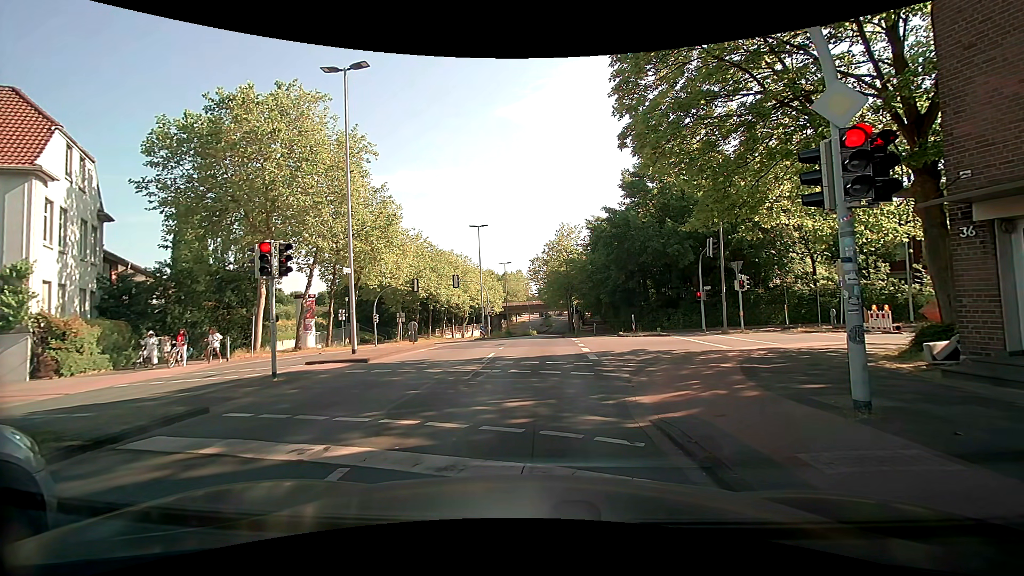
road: tertiary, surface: asphalt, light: Day
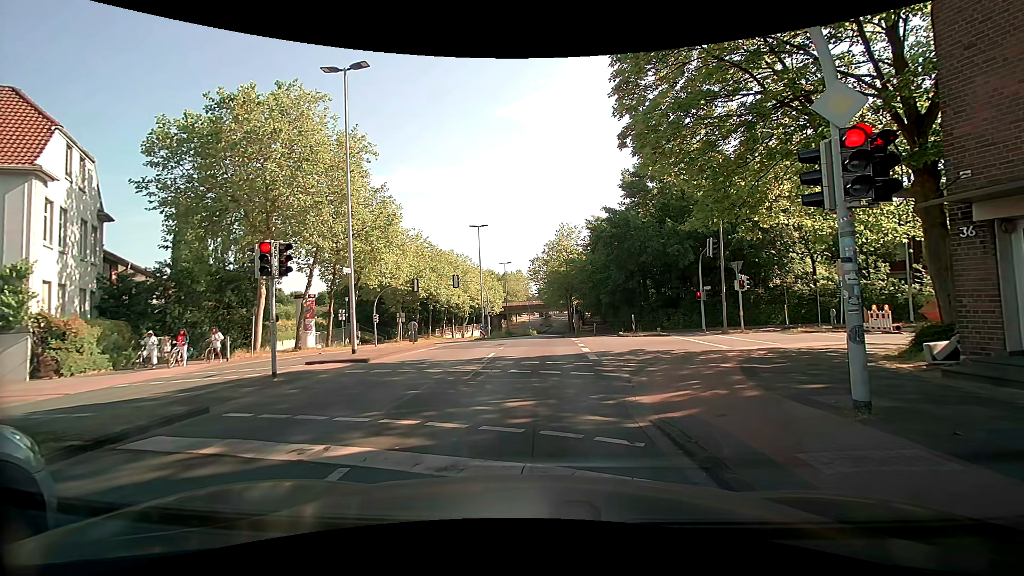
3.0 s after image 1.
(0.0, 0.0) m; 0°
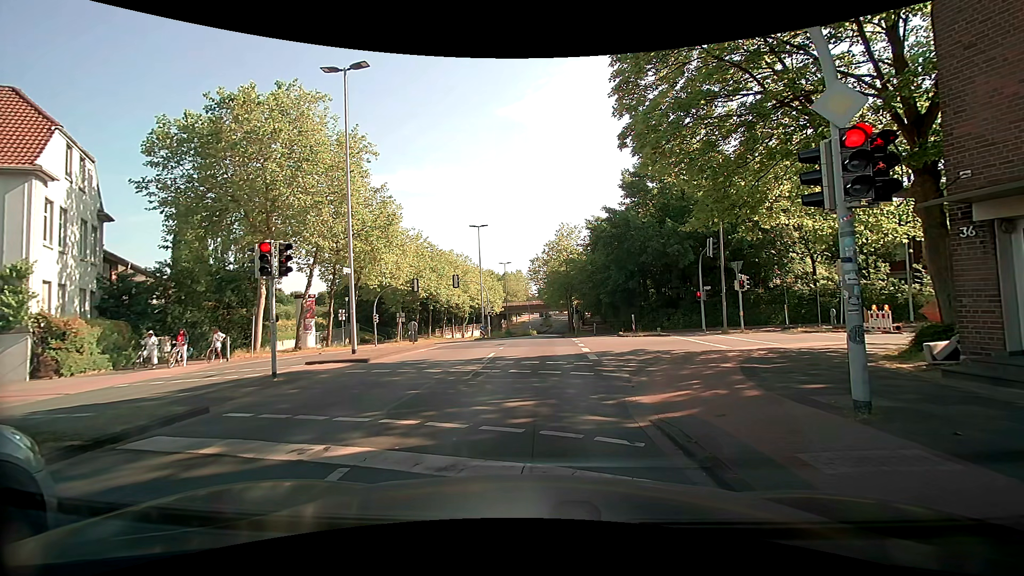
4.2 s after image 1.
(0.0, 0.0) m; 0°
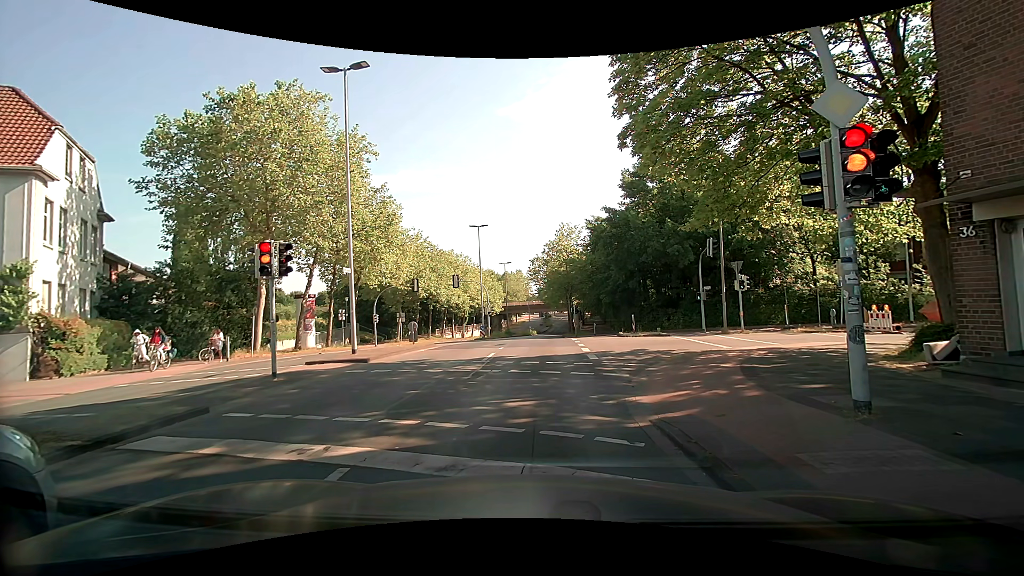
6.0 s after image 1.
(0.0, 0.0) m; 0°
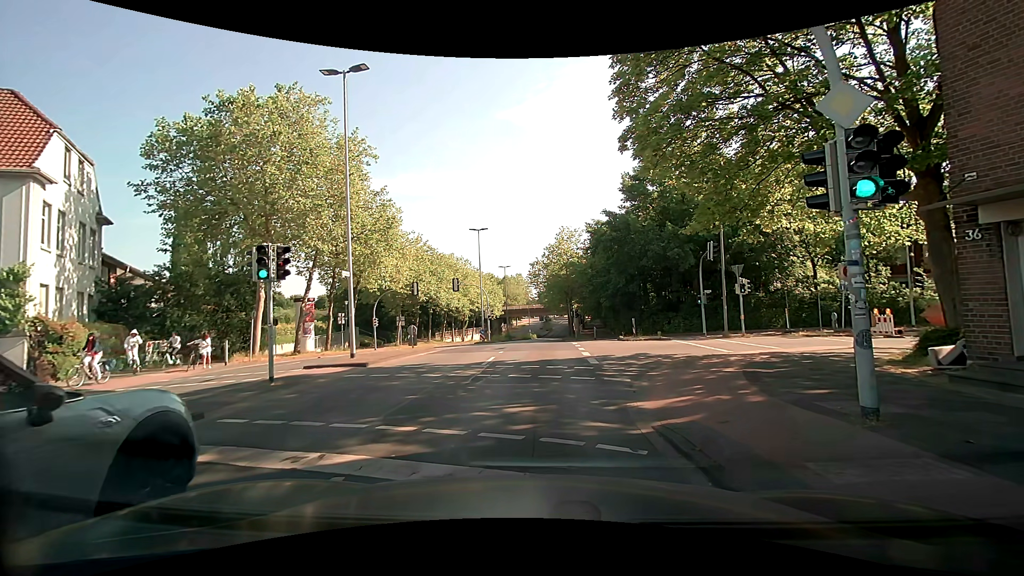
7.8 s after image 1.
(0.0, +0.1) m; 0°
